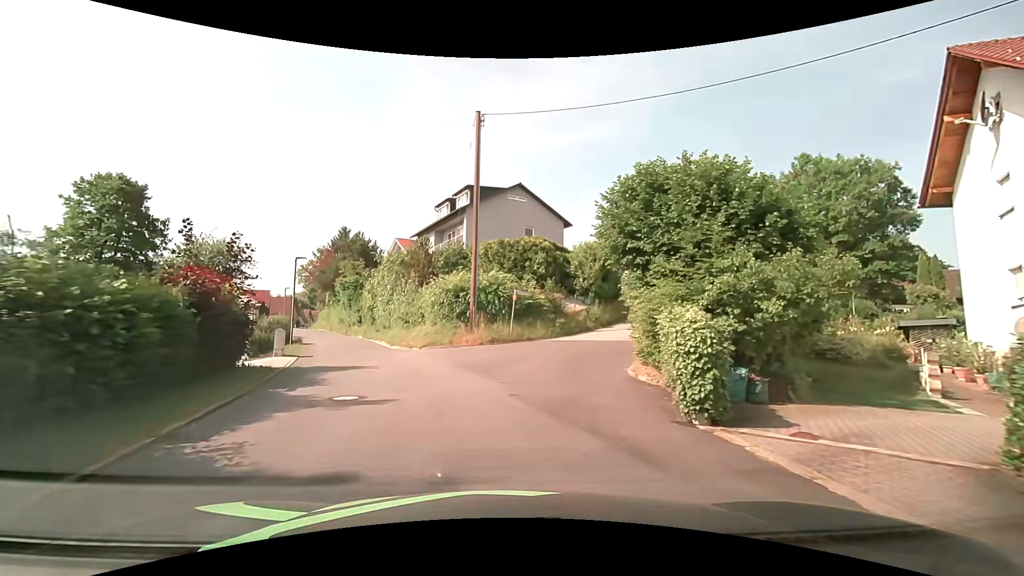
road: residential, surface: asphalt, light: Day
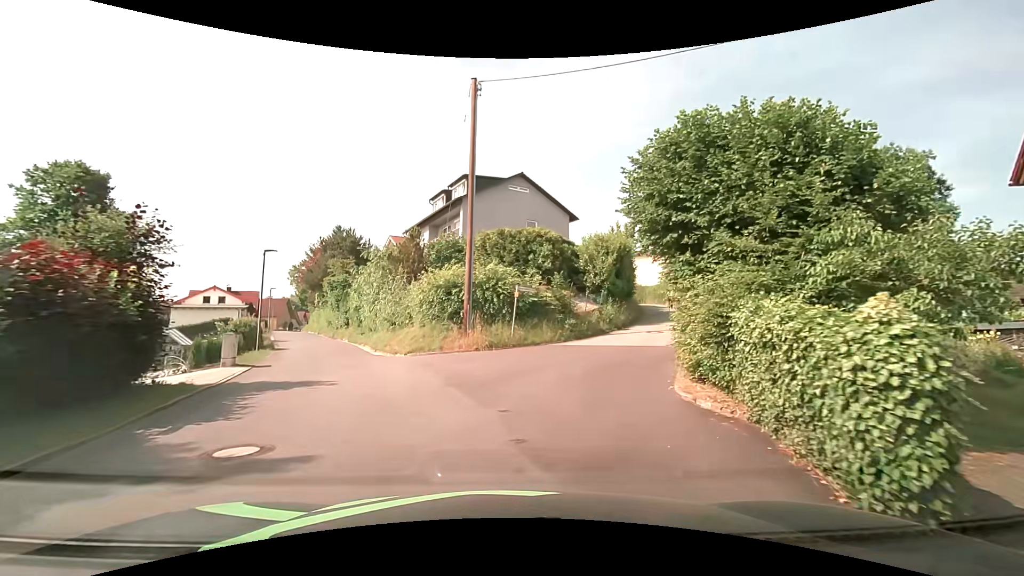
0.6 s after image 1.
(0.0, +3.8) m; -1°
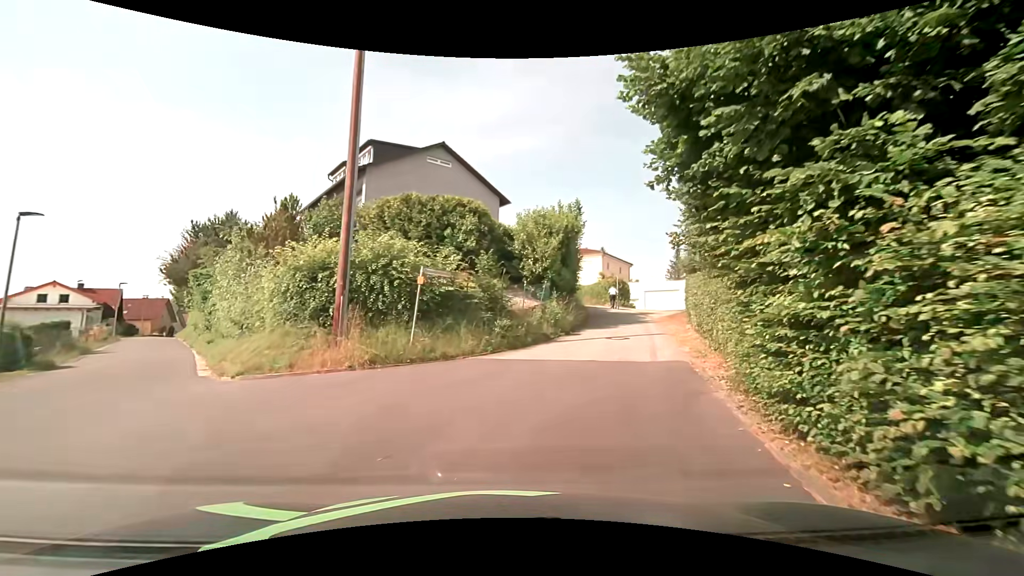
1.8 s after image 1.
(+0.4, +7.3) m; +8°
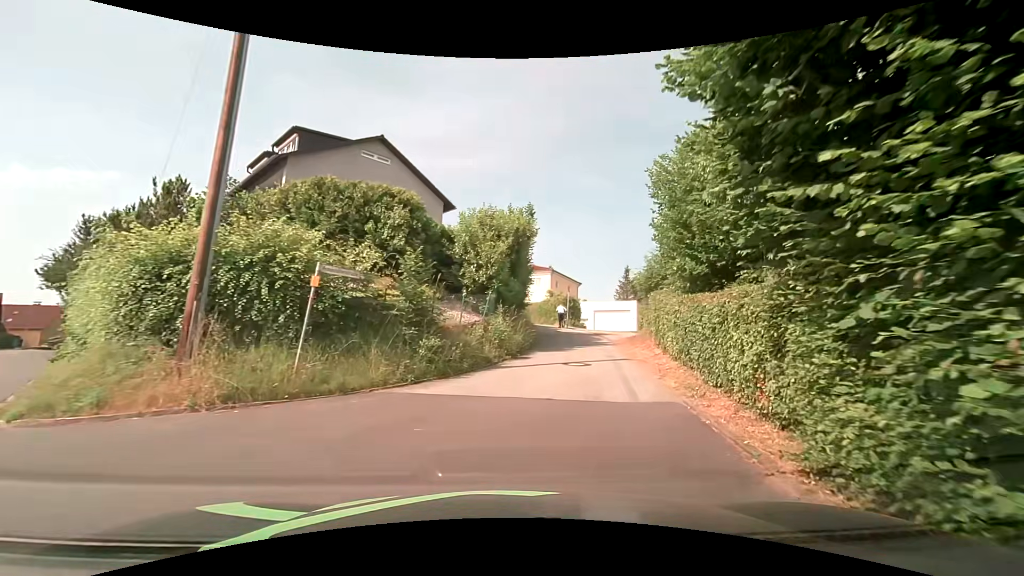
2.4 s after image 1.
(+0.2, +3.5) m; +6°
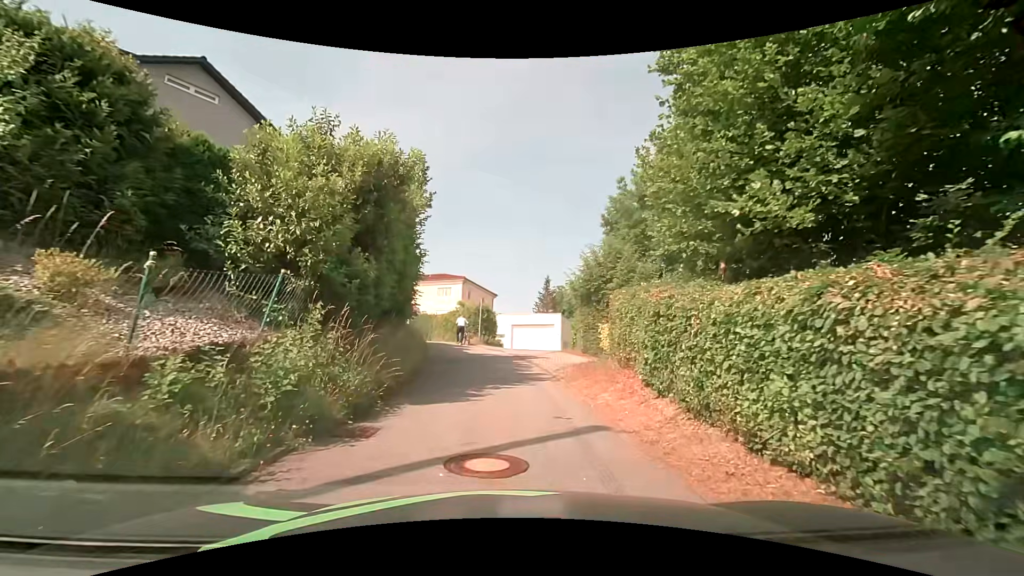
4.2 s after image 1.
(+1.0, +8.6) m; +10°
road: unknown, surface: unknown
